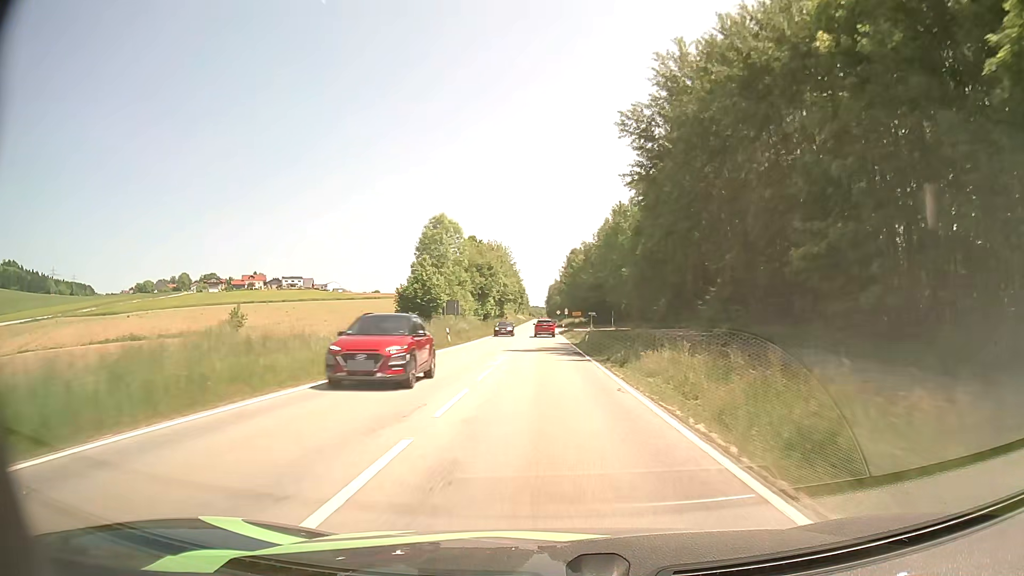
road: secondary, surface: asphalt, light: Day
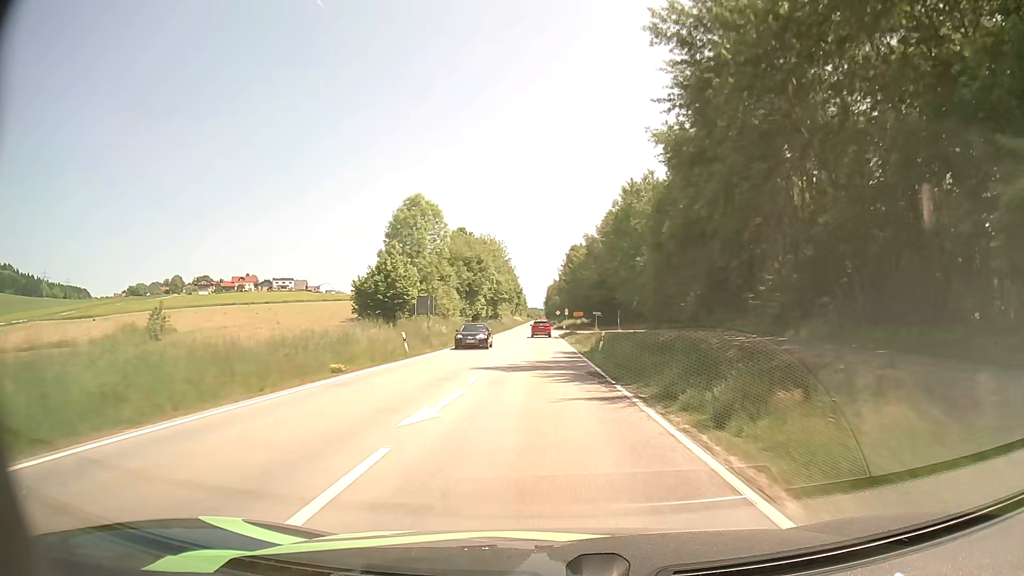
(+0.1, +12.4) m; 0°
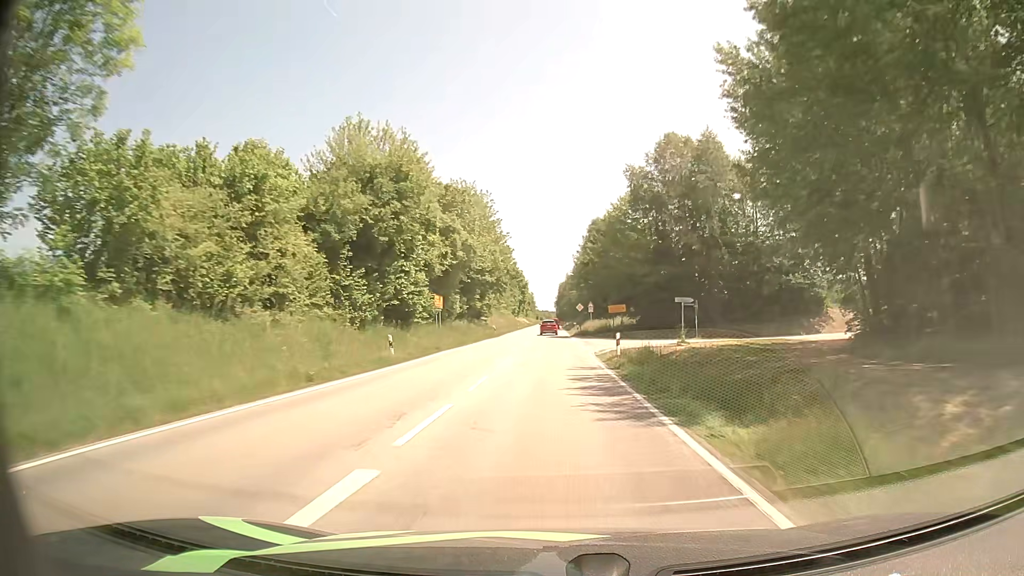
(-0.4, +49.7) m; -1°
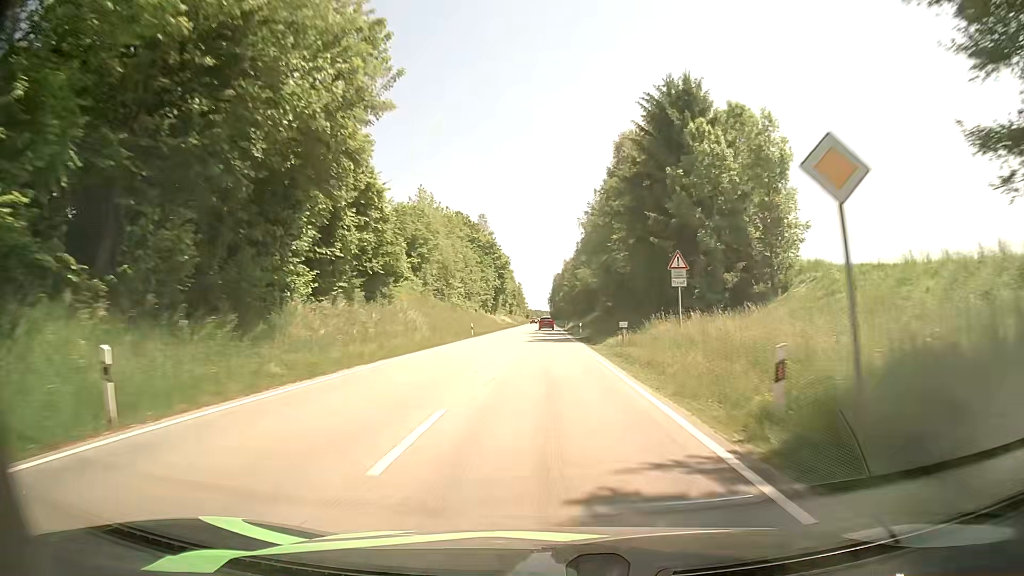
(-0.1, +62.5) m; 0°
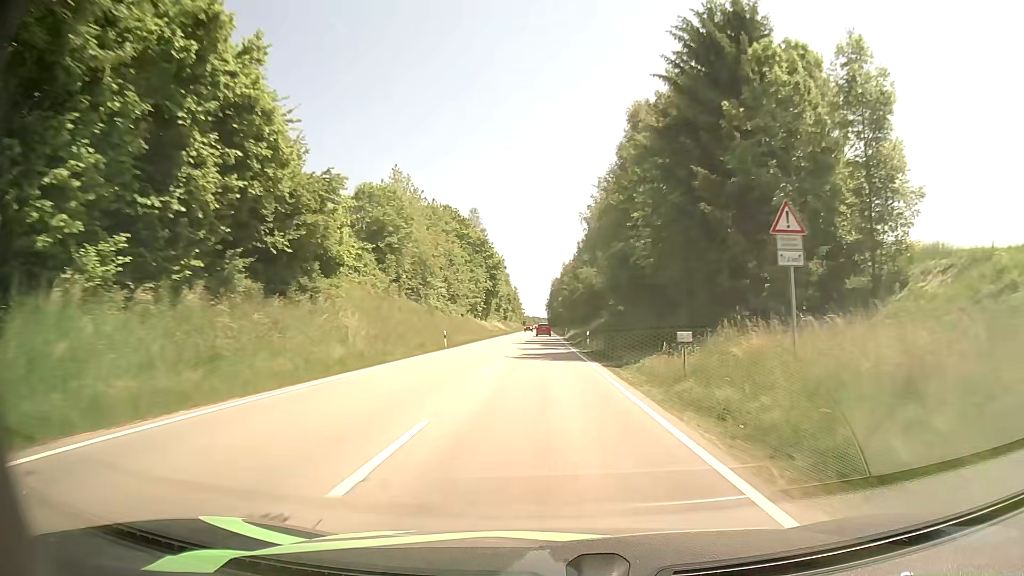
(+0.1, +12.8) m; 0°
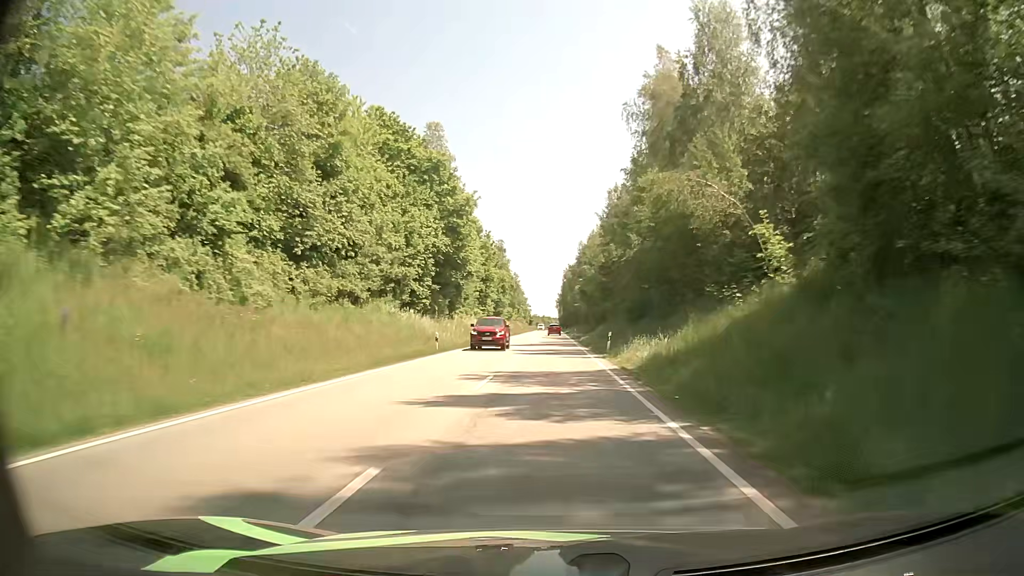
(-0.3, +51.4) m; -1°
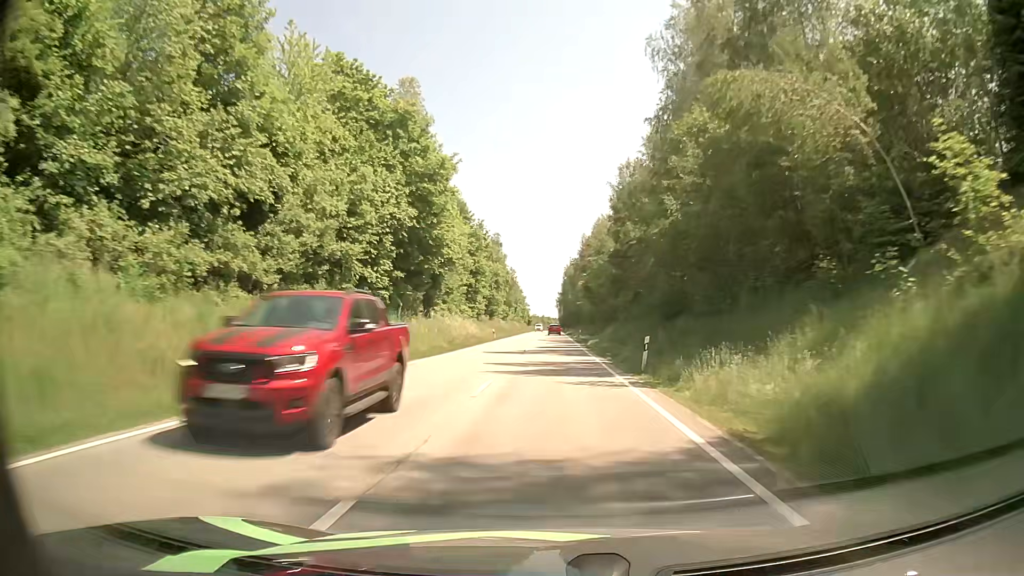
(0.0, +13.0) m; 0°
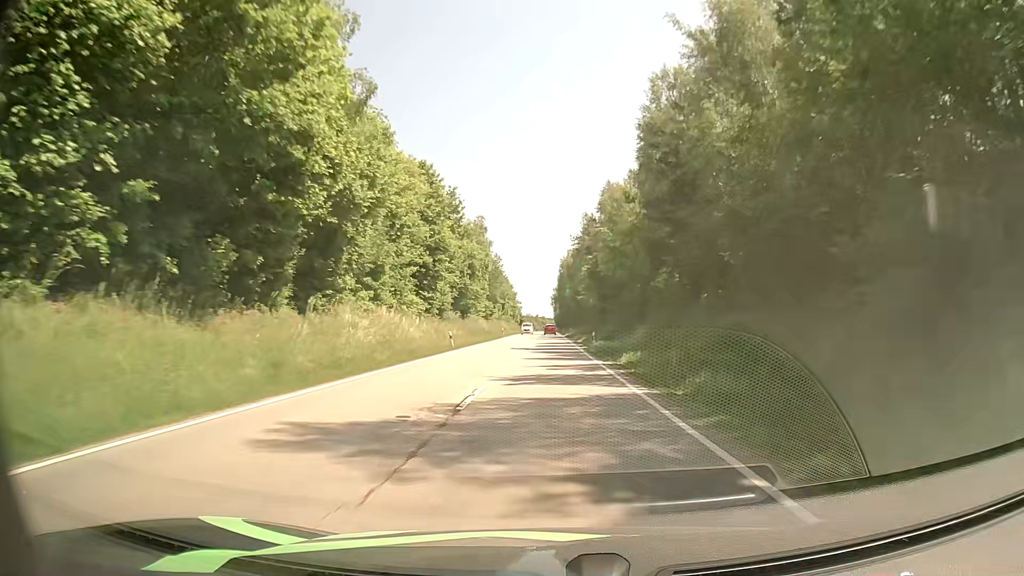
(+0.1, +26.4) m; 0°
(0, +10) (0, +20) (0, +30) (0, +40) (0, +50) (0, +60) (0, +70) (0, +80) (+1, +90) (0, +100) m
